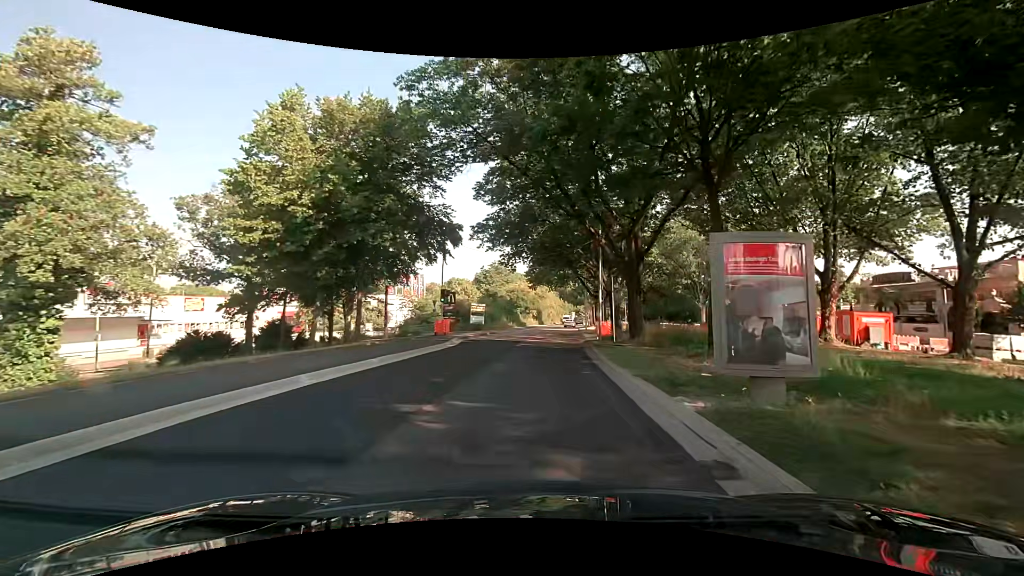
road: tertiary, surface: asphalt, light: Day
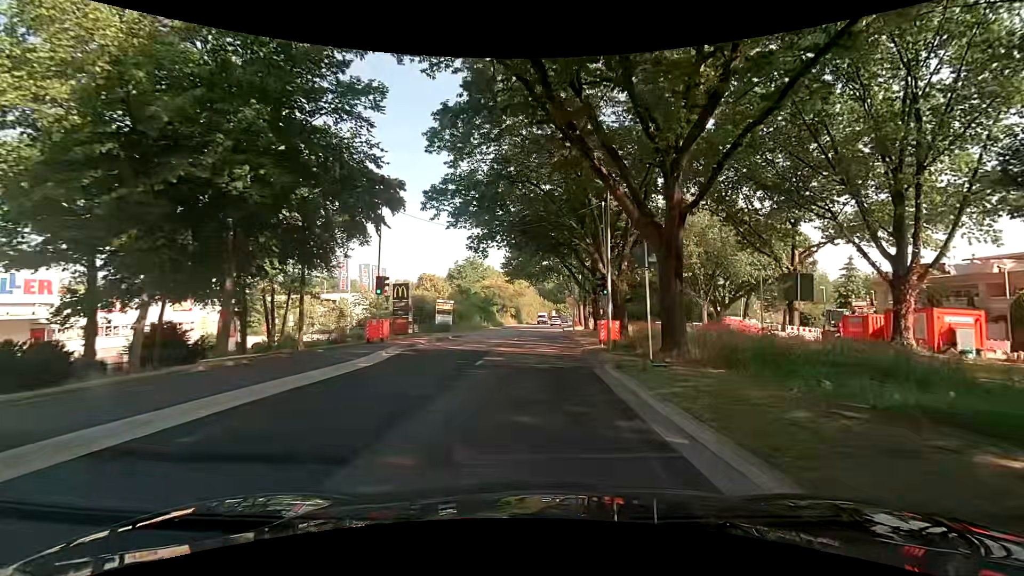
(+0.5, +9.6) m; +5°
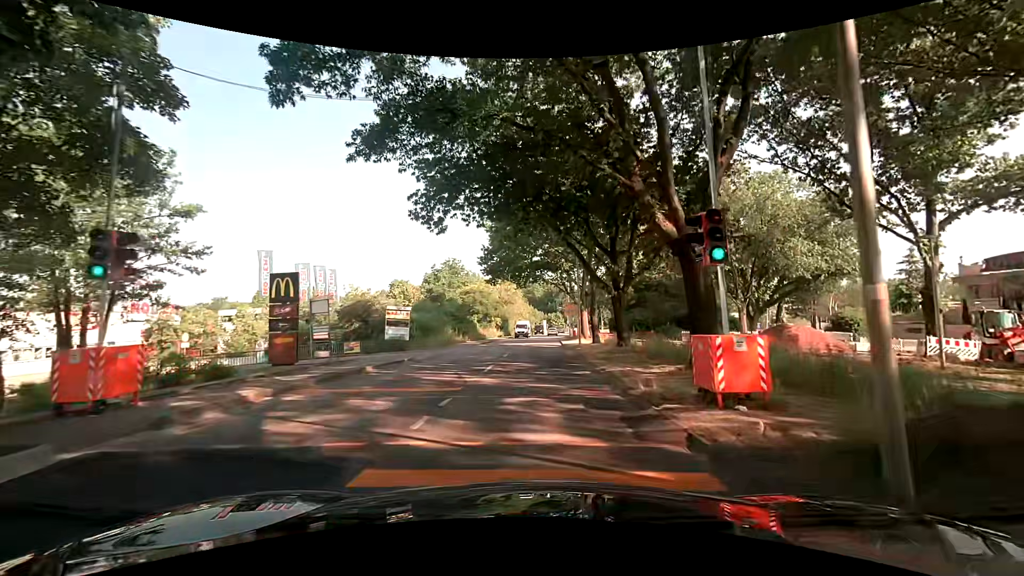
(+0.1, +14.2) m; +2°
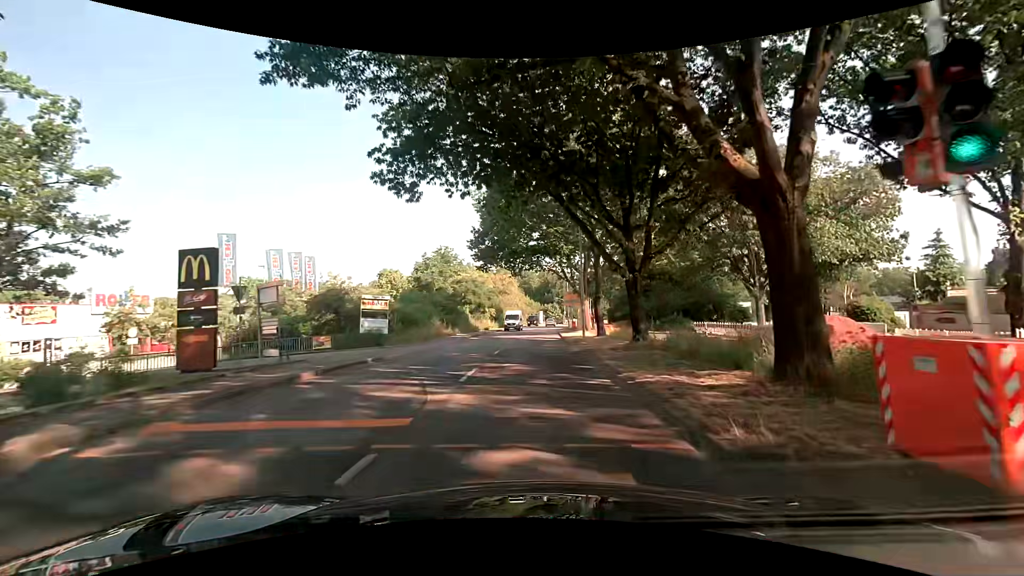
(-0.1, +4.5) m; -1°
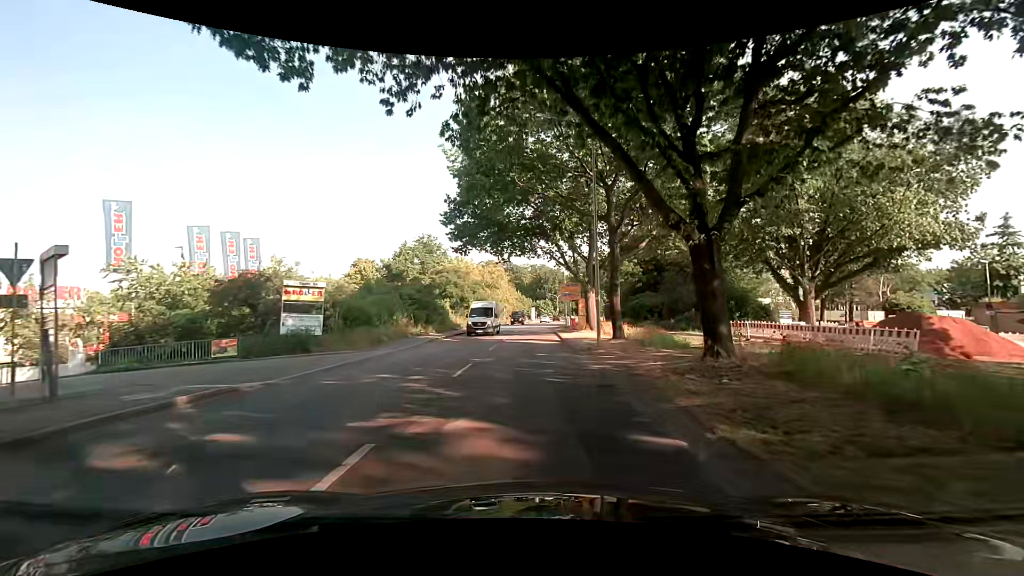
(+0.2, +9.0) m; +1°
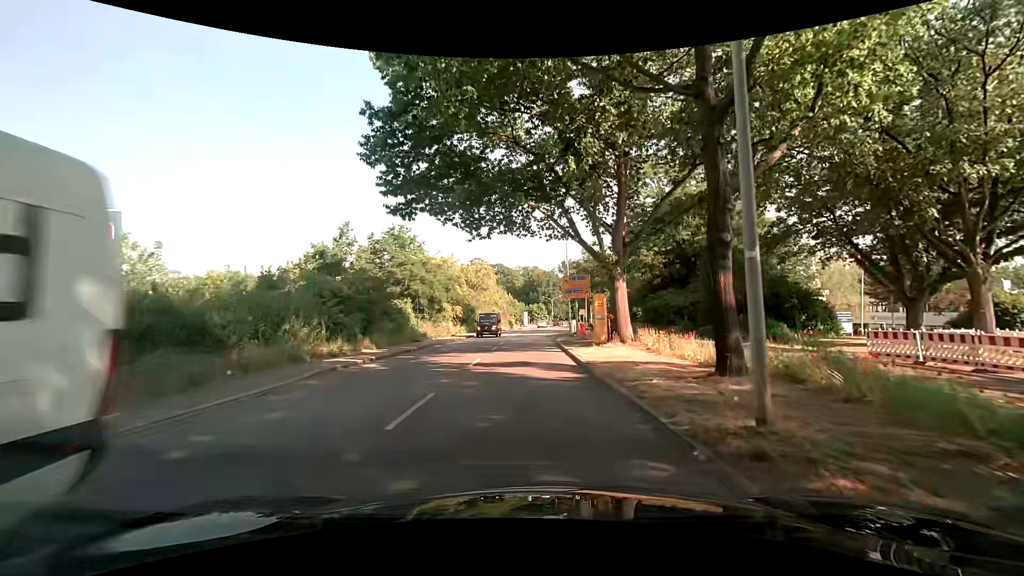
(+0.2, +13.7) m; +1°
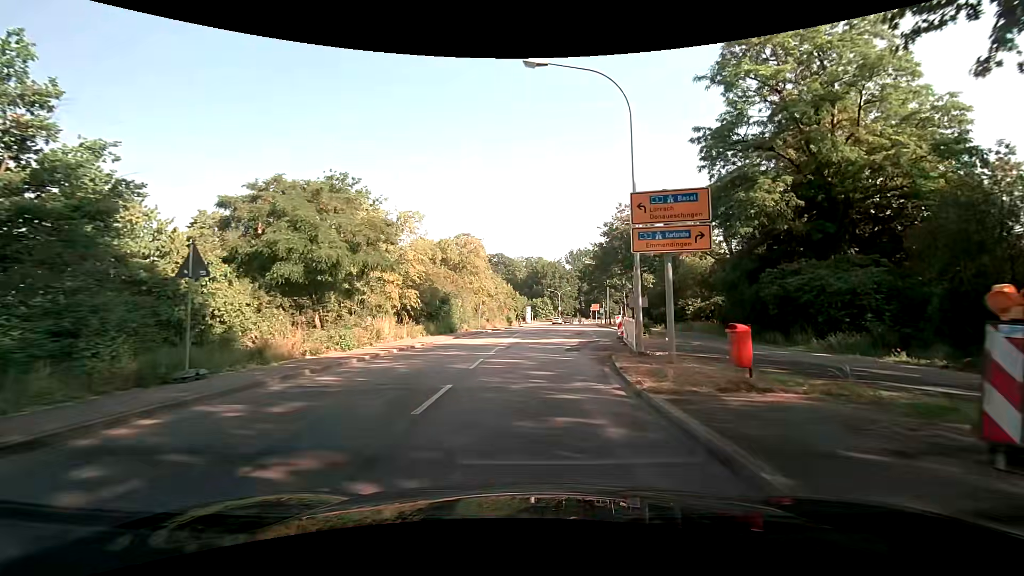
(-0.1, +23.7) m; -1°
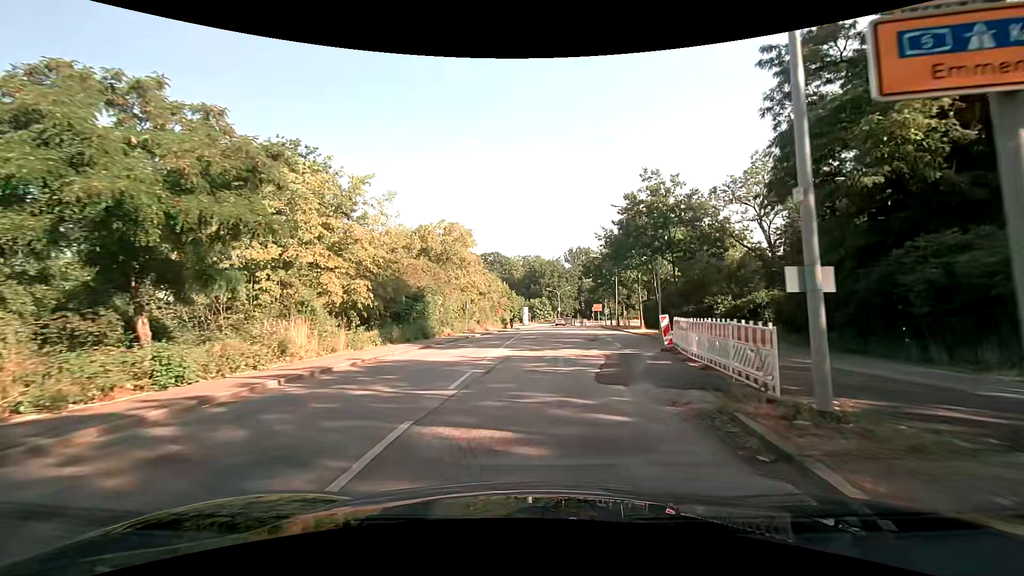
(+0.1, +9.6) m; +1°
(0, +10) (0, +20) (0, +30) (+1, +40) (+1, +50) (+1, +60) (+2, +70) (+3, +80) (+4, +90) (+5, +100) m
